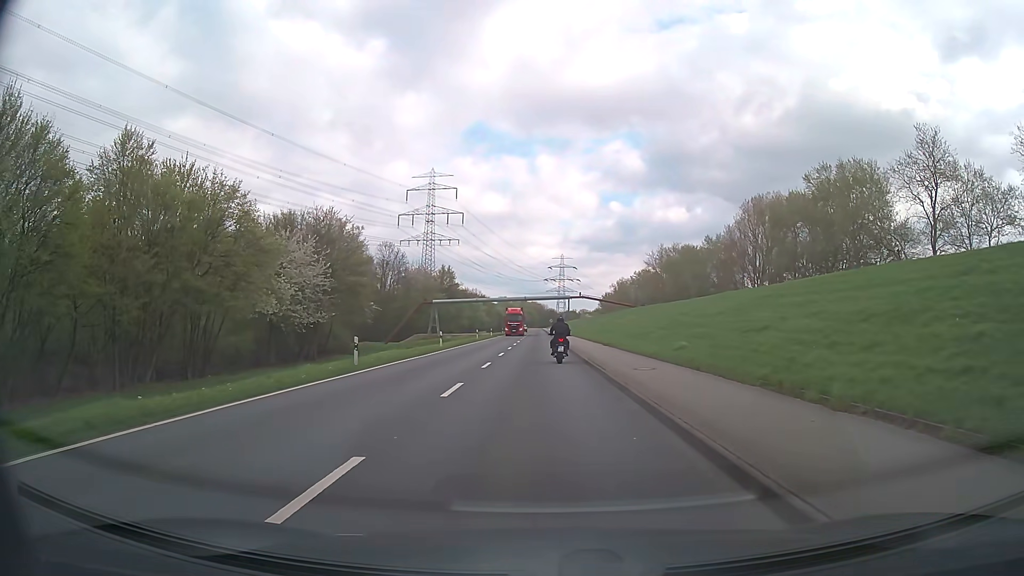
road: secondary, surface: asphalt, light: Day
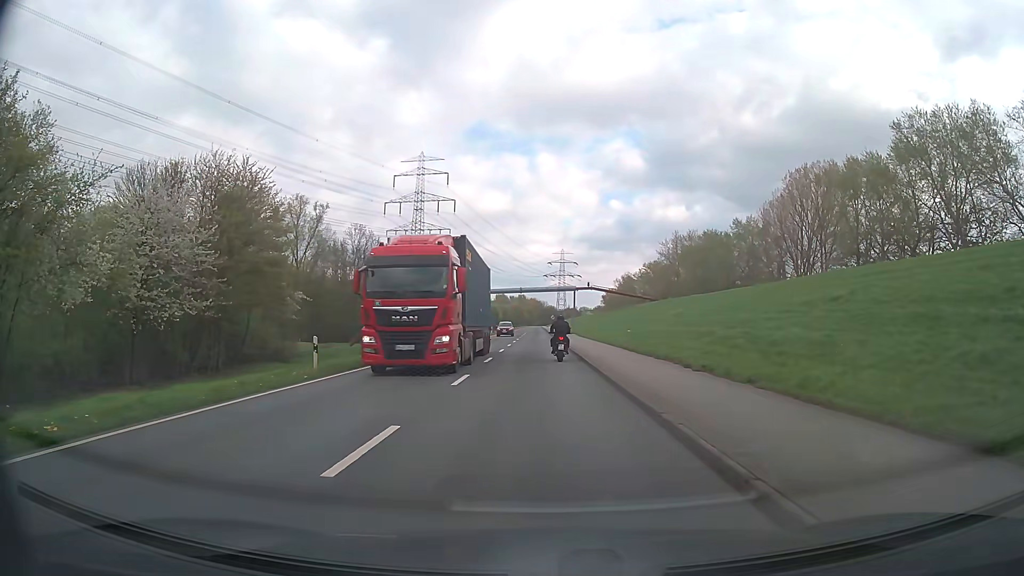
(+0.1, +25.0) m; 0°
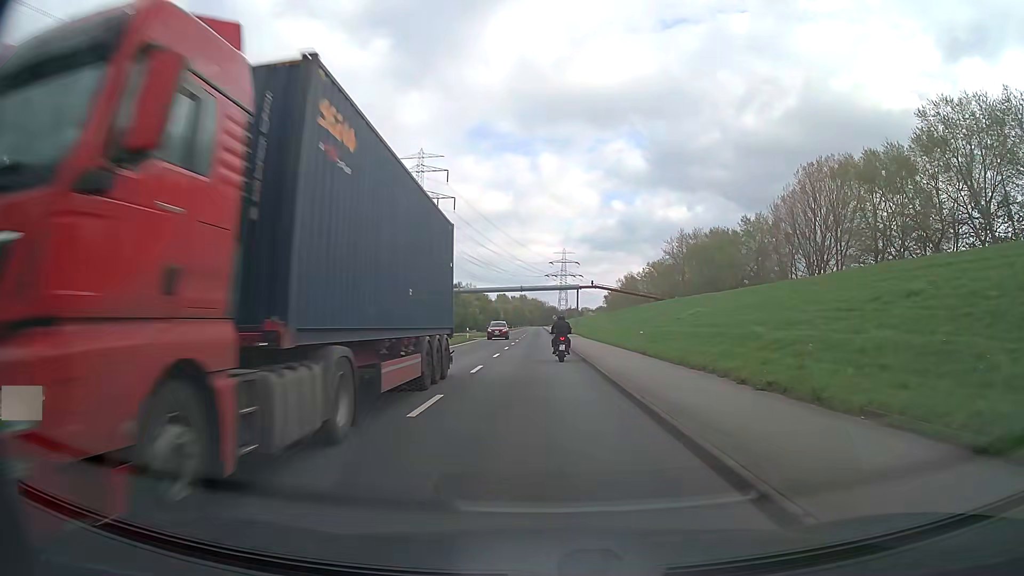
(0.0, +5.1) m; 0°
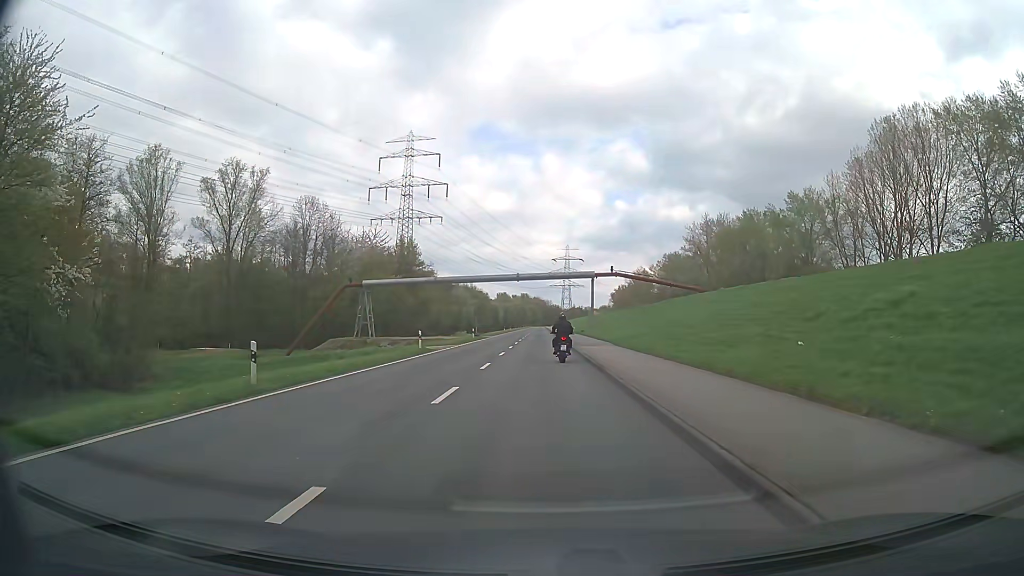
(+0.1, +25.4) m; 0°
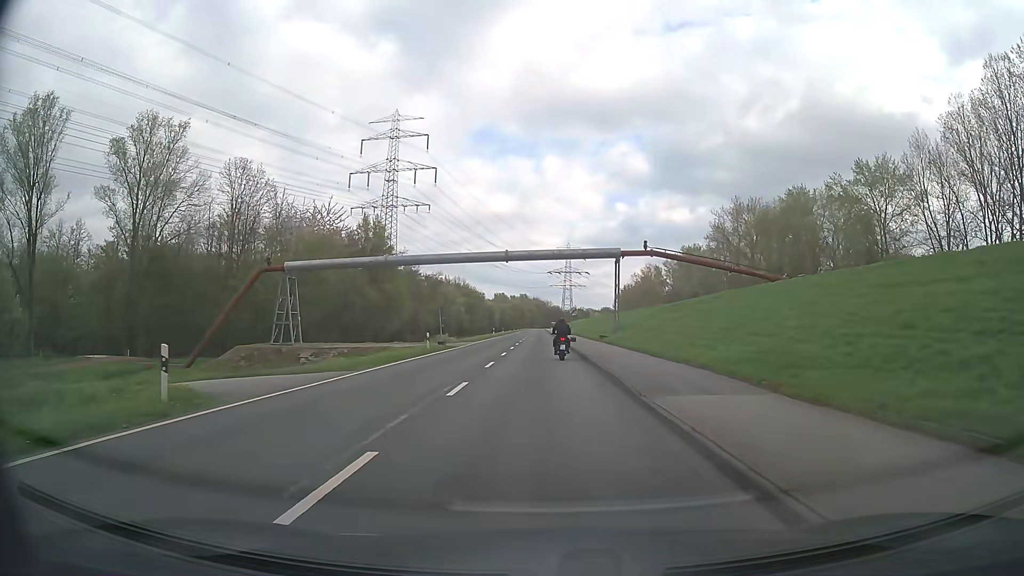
(-0.1, +25.4) m; 0°
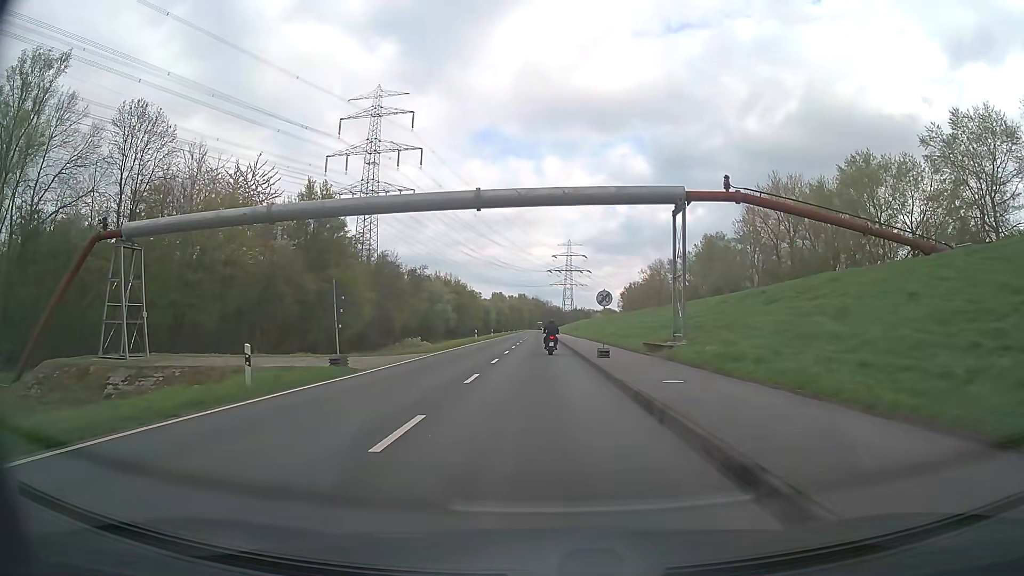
(0.0, +24.2) m; 0°
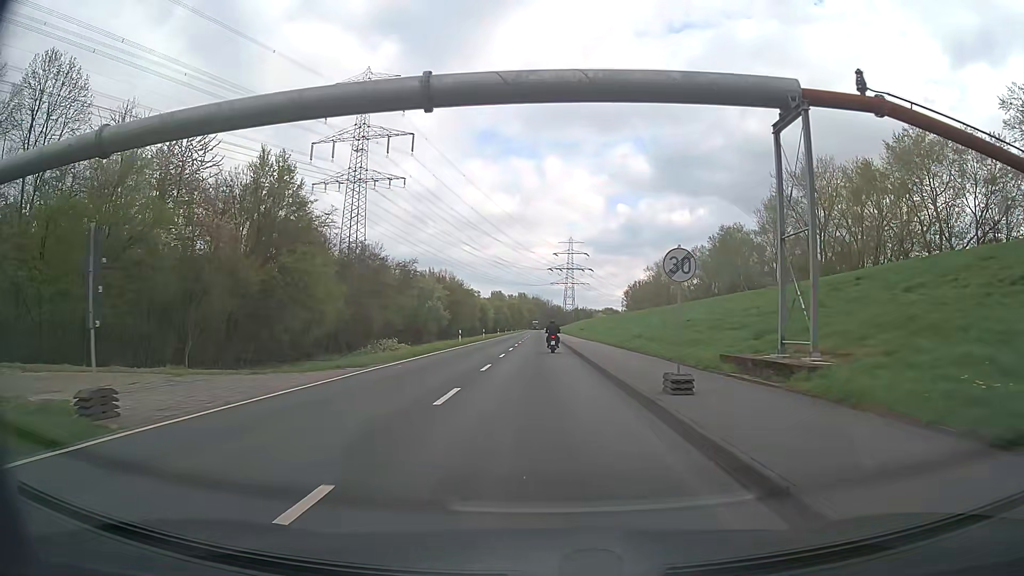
(-0.1, +13.7) m; 0°
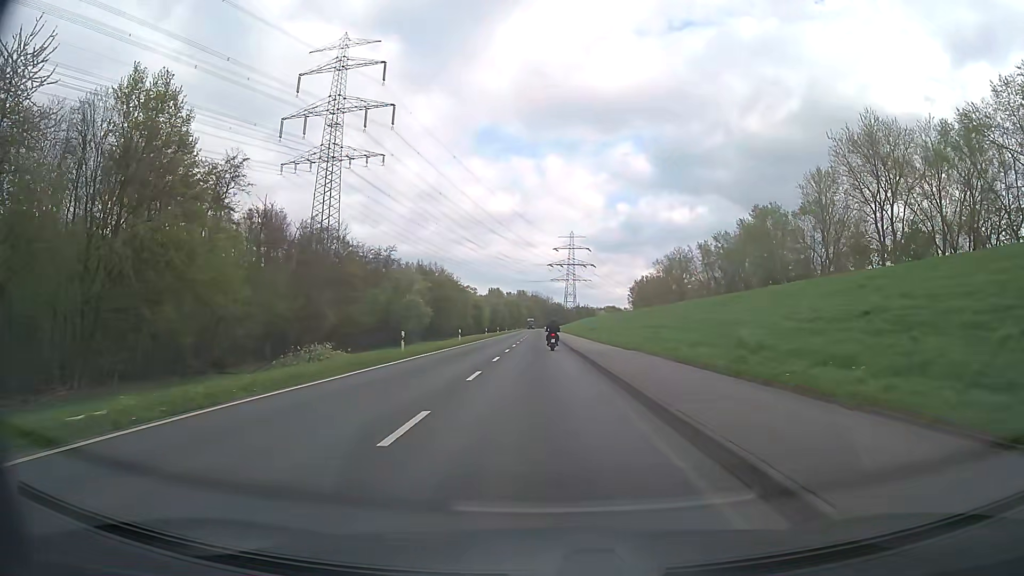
(+0.1, +22.3) m; 0°
(0, +10) (0, +20) (0, +30) (0, +40) (0, +50) (0, +60) (0, +70) (0, +80) (0, +90) (0, +100) m
